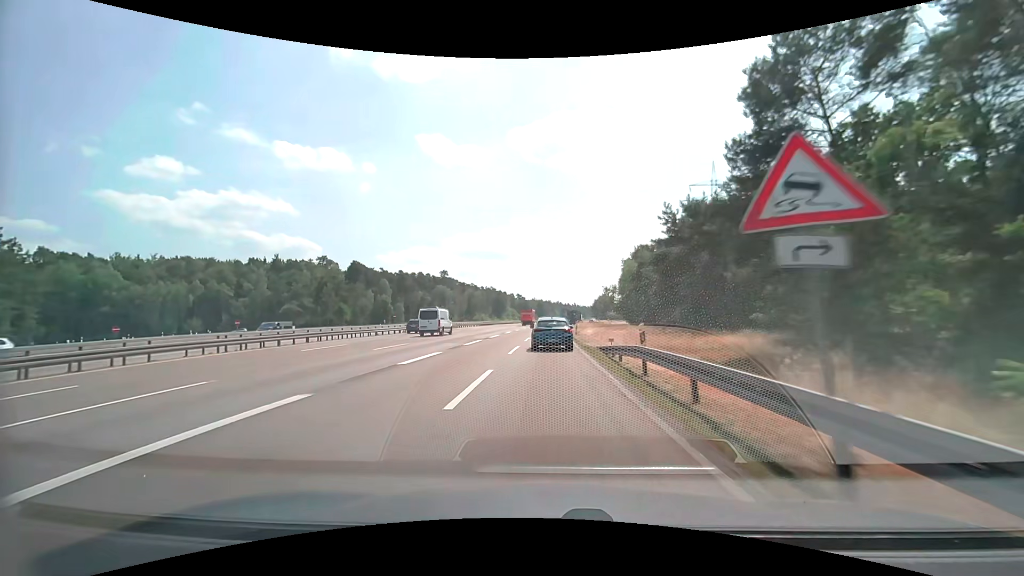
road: motorway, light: Day
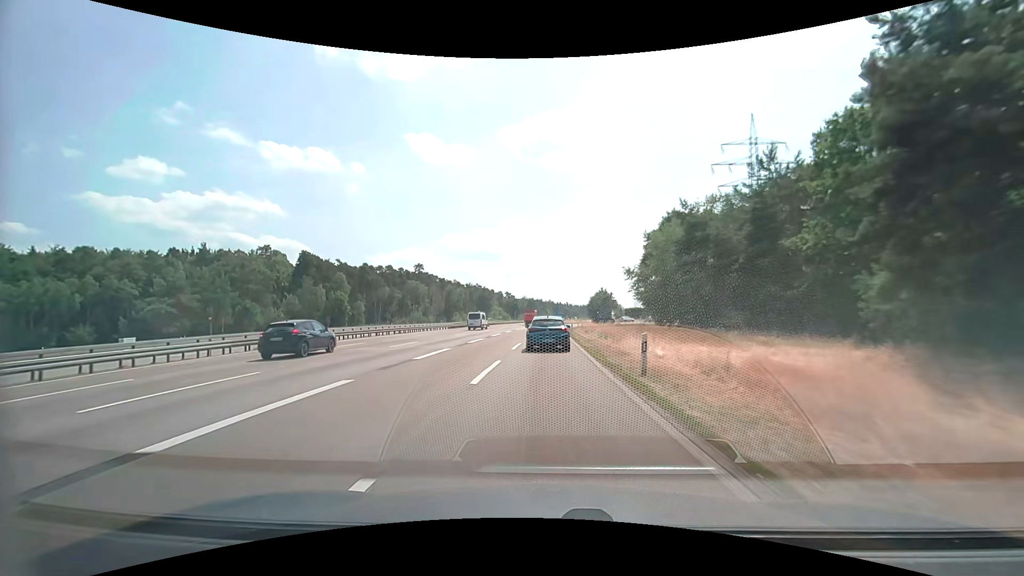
(+0.3, +32.9) m; +1°
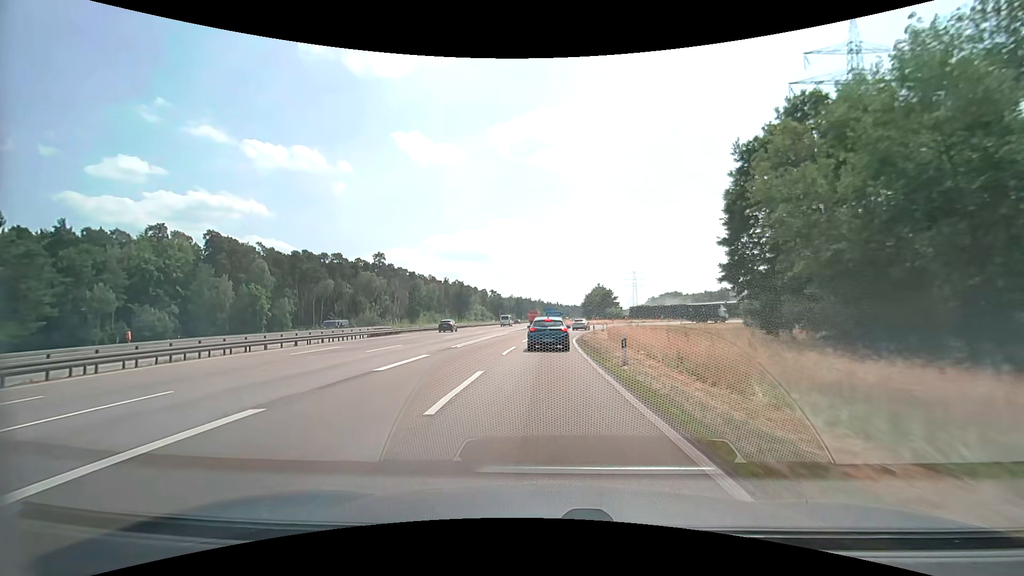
(+0.4, +39.0) m; +1°
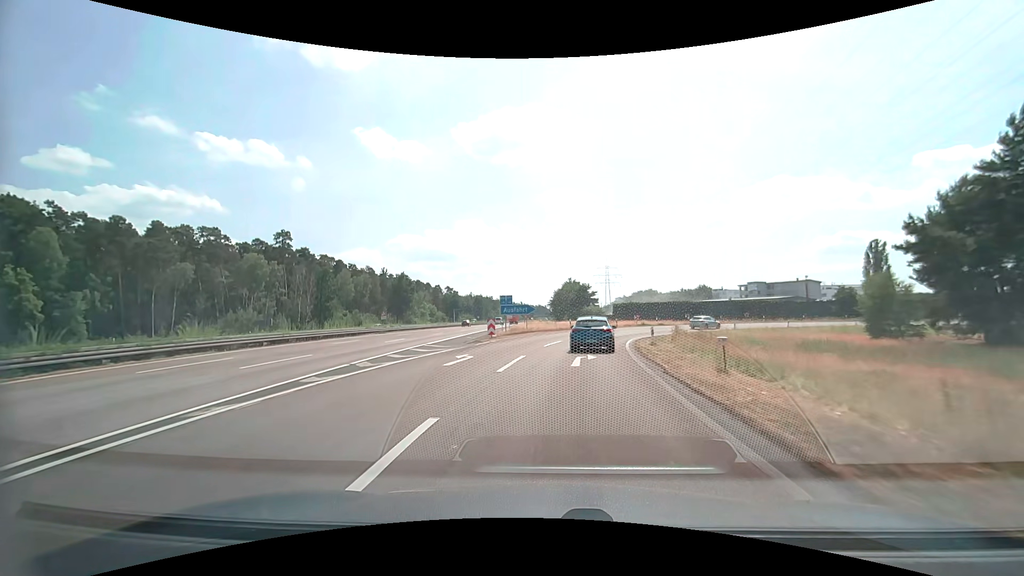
(+0.8, +42.2) m; +4°
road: motorway_link
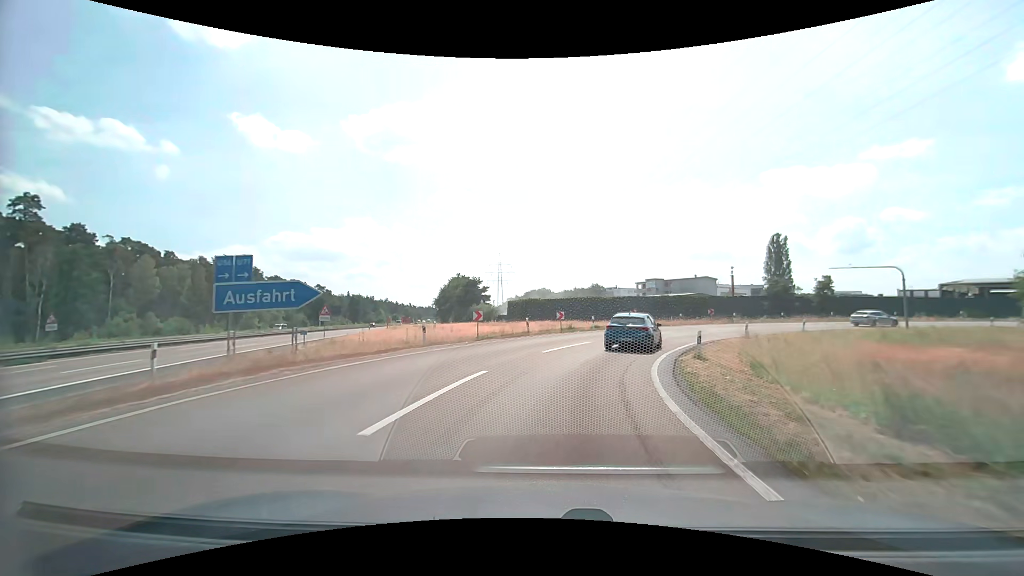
(+2.8, +30.3) m; +12°
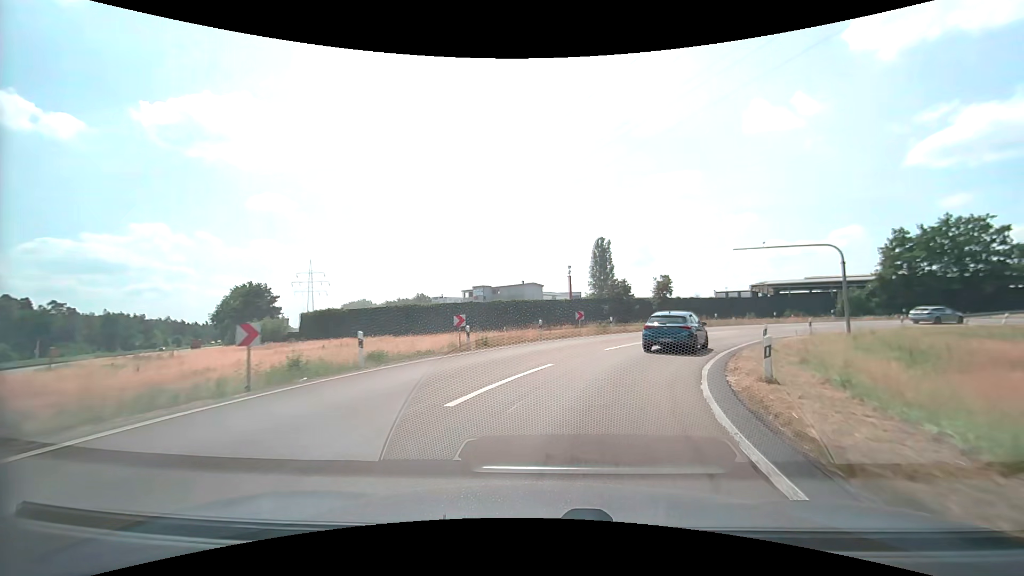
(+3.2, +21.7) m; +18°
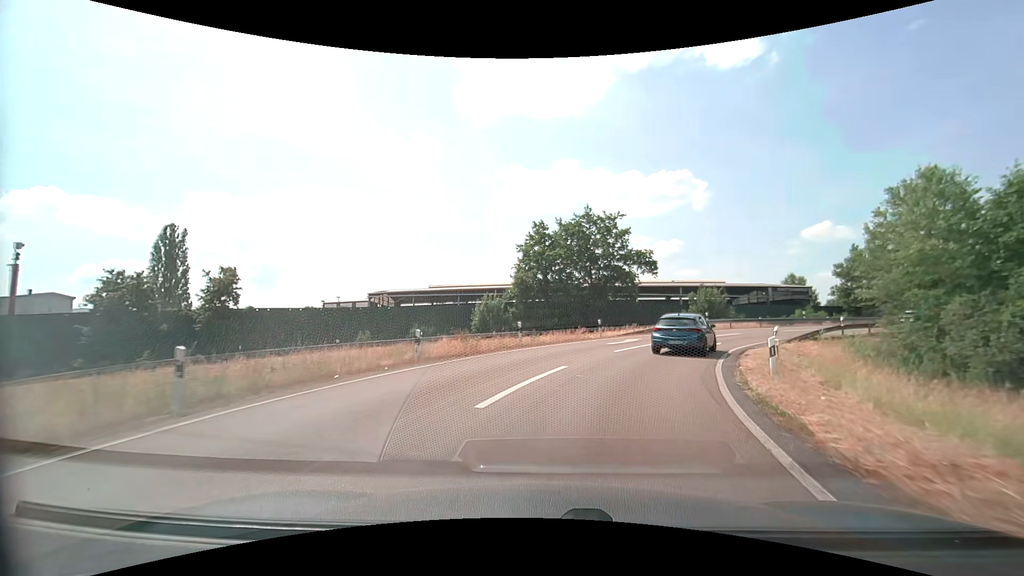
(+12.8, +32.0) m; +41°
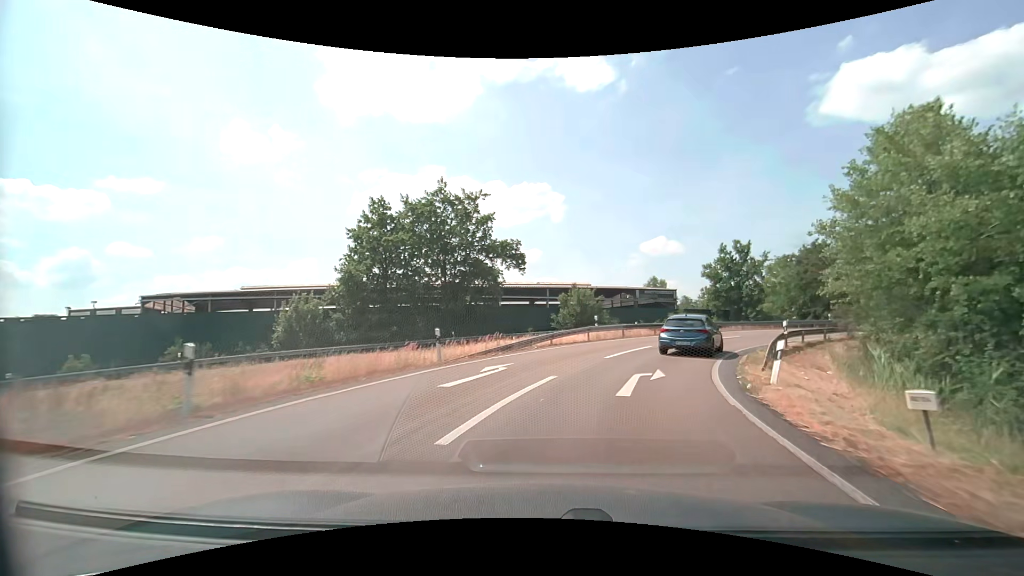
(+2.1, +13.6) m; +16°
(+1, +10) (+4, +19) (+9, +28) (+16, +35) (+24, +41) (+33, +46) (+42, +50) (+52, +53) (+61, +55) (+71, +58) m
